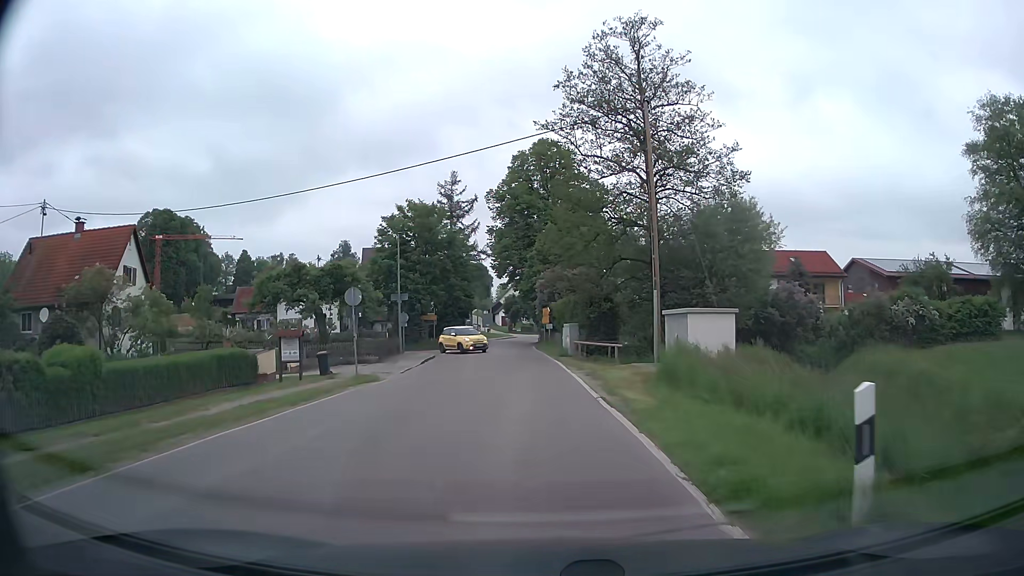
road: secondary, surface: asphalt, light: Day
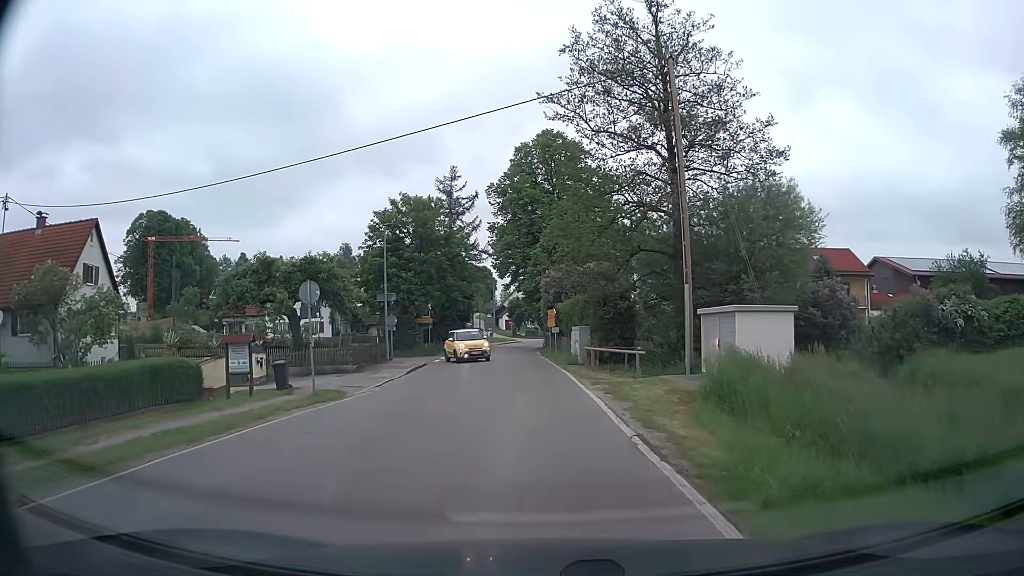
(-0.1, +4.7) m; -1°
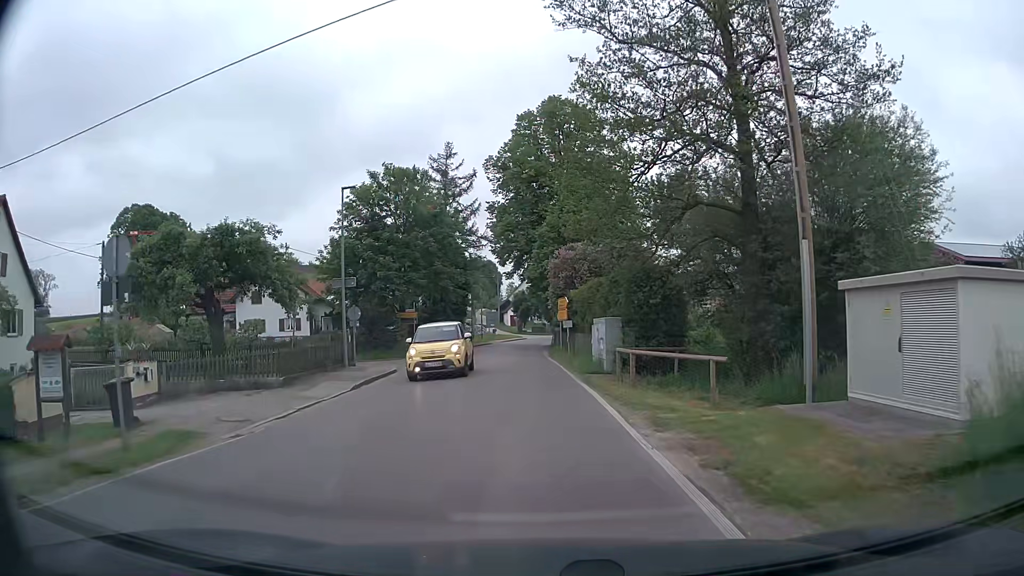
(0.0, +8.9) m; 0°
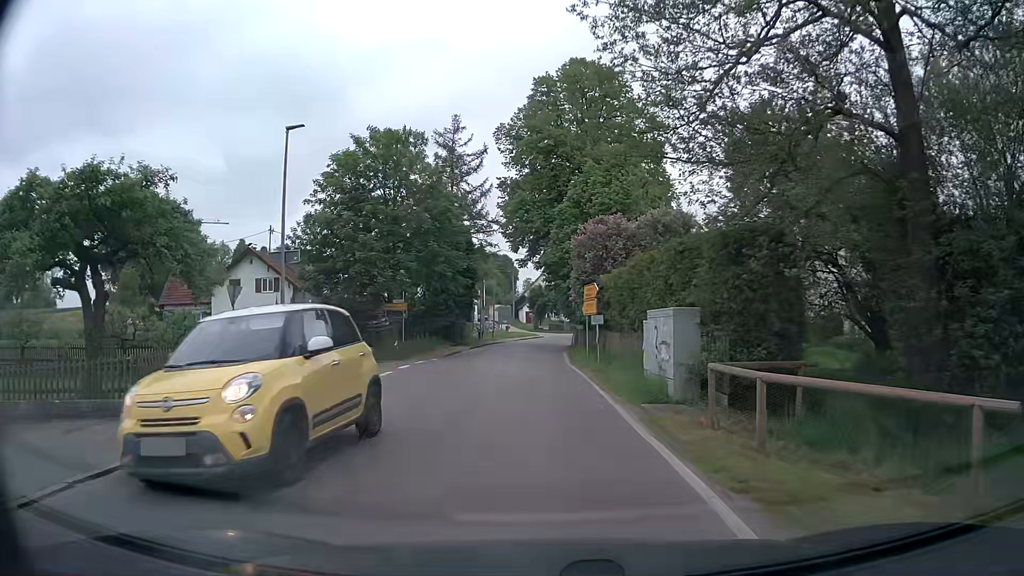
(-0.1, +8.1) m; -1°
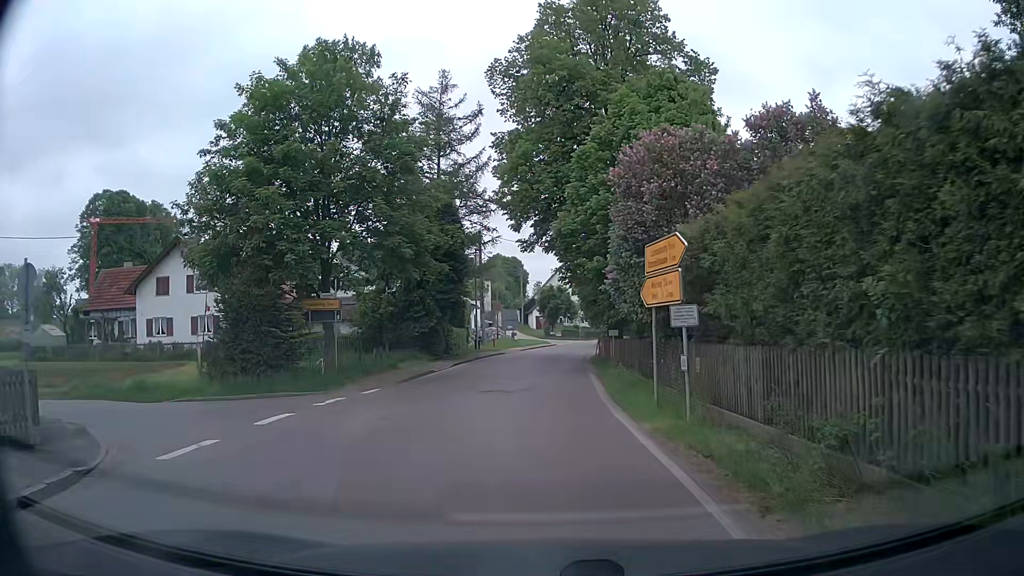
(-0.2, +12.7) m; -2°
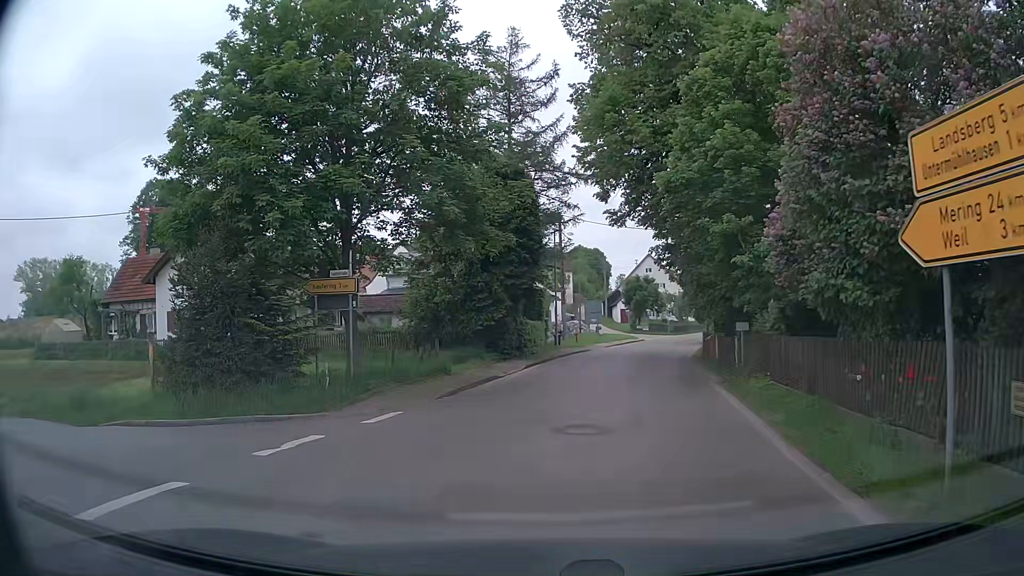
(-0.2, +6.5) m; -7°
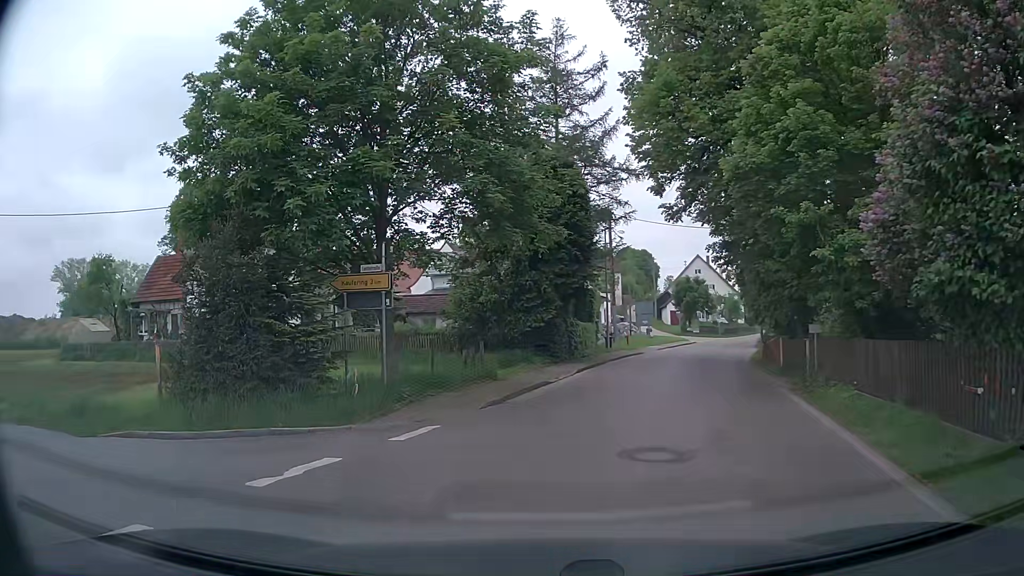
(0.0, +1.6) m; -4°
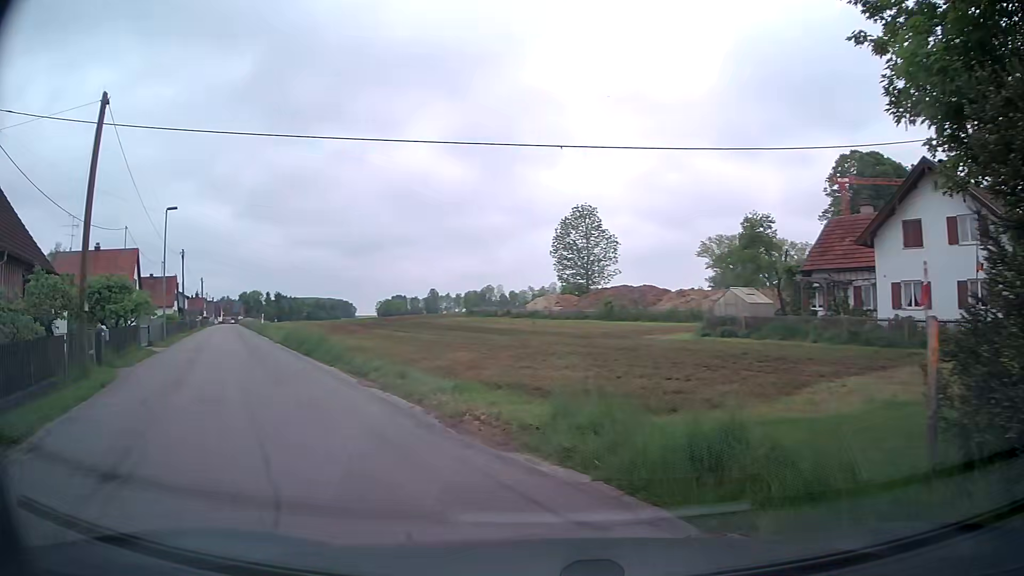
(-3.6, +7.3) m; -56°
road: tertiary
(-3, +10) (-7, +18) (-12, +27) (-17, +36) (-22, +45) (-27, +53) (-31, +62) (-36, +71) (-41, +80) (-45, +89) m
